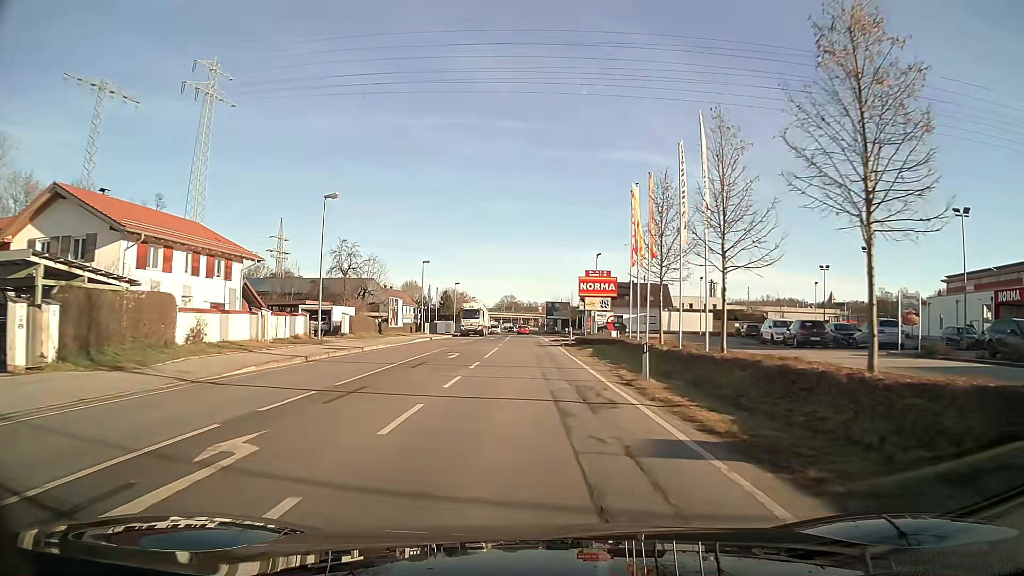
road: primary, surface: asphalt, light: Day
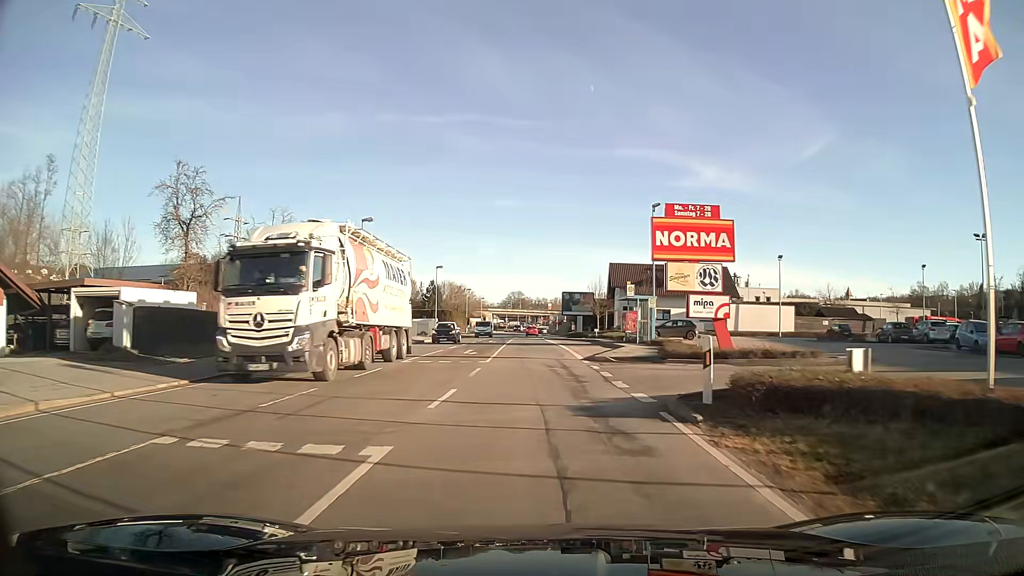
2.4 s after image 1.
(-0.2, +29.4) m; -1°
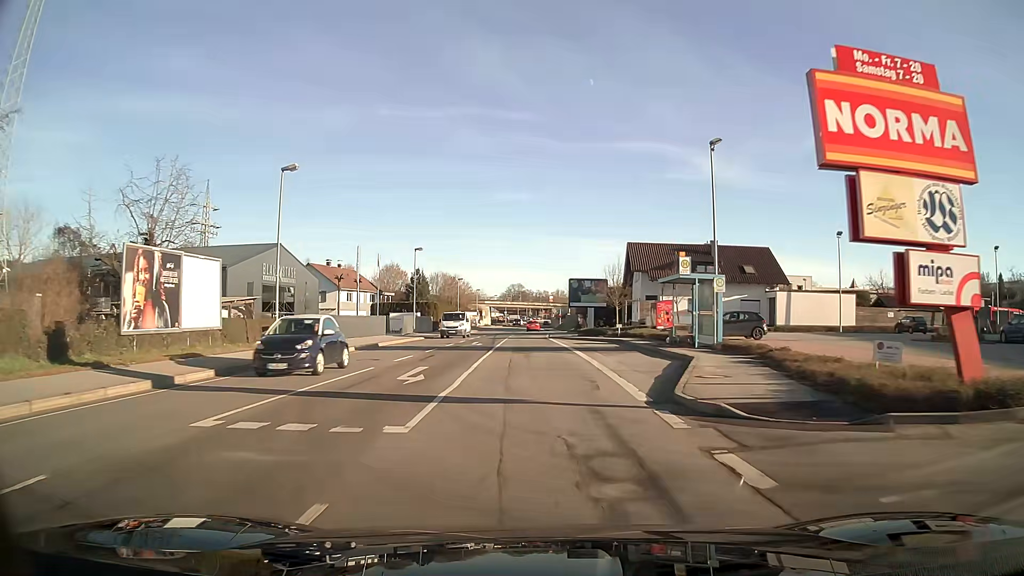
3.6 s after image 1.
(0.0, +14.5) m; 0°
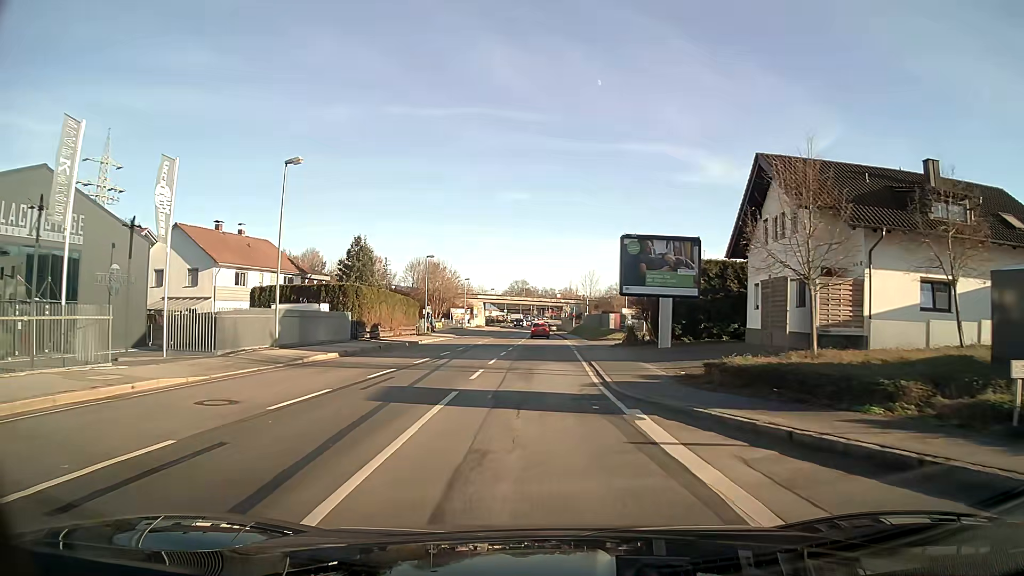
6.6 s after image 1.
(-0.3, +35.7) m; 0°
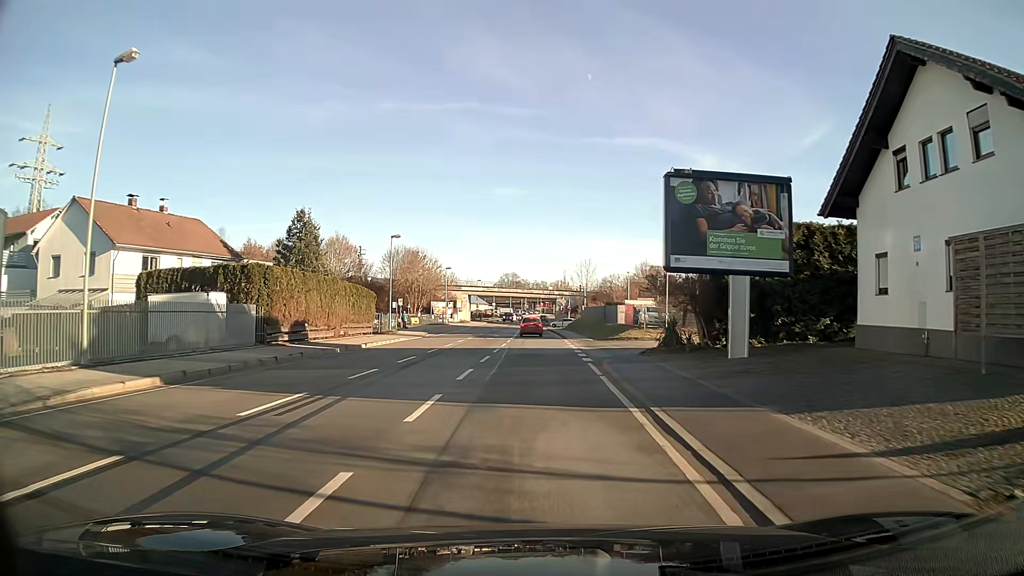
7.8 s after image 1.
(+0.1, +12.6) m; +1°
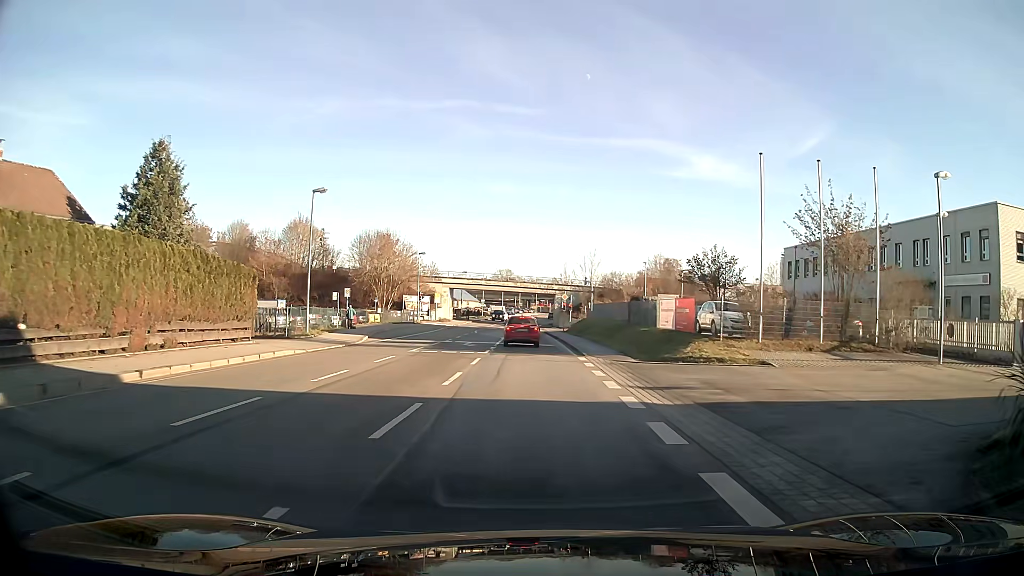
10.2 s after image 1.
(+0.1, +18.8) m; +1°
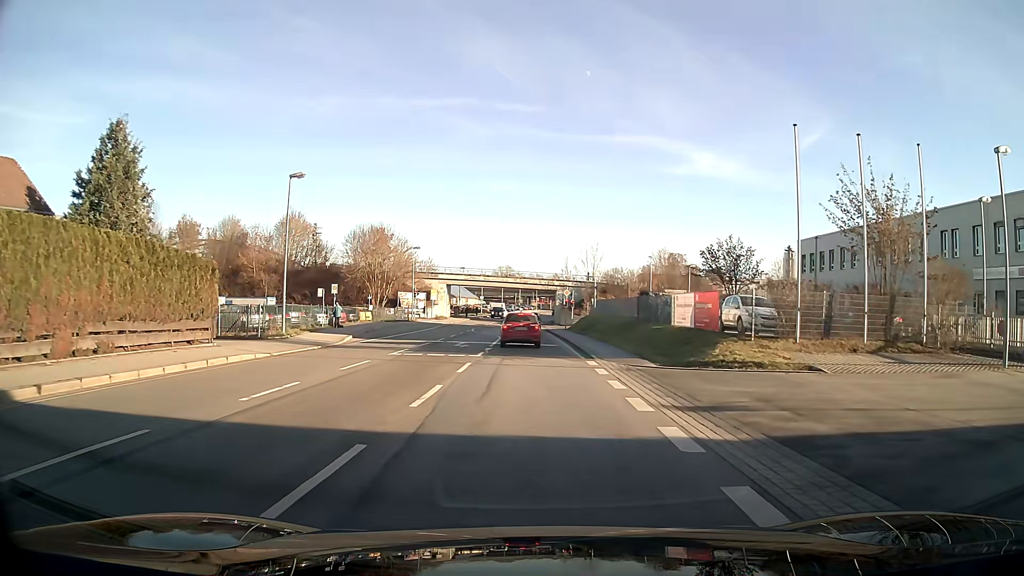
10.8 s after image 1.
(0.0, +3.5) m; 0°
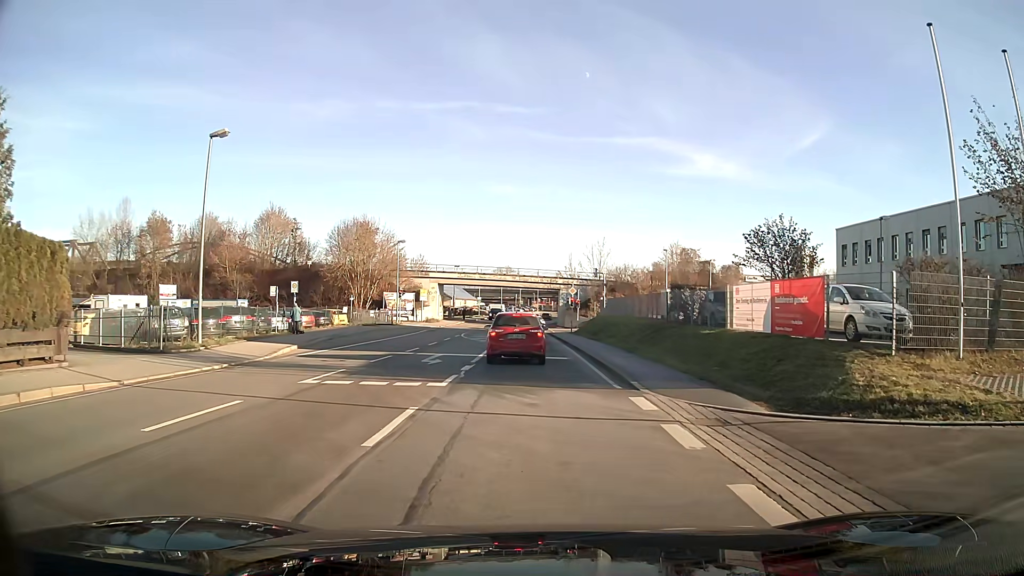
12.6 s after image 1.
(-0.1, +8.7) m; -1°
